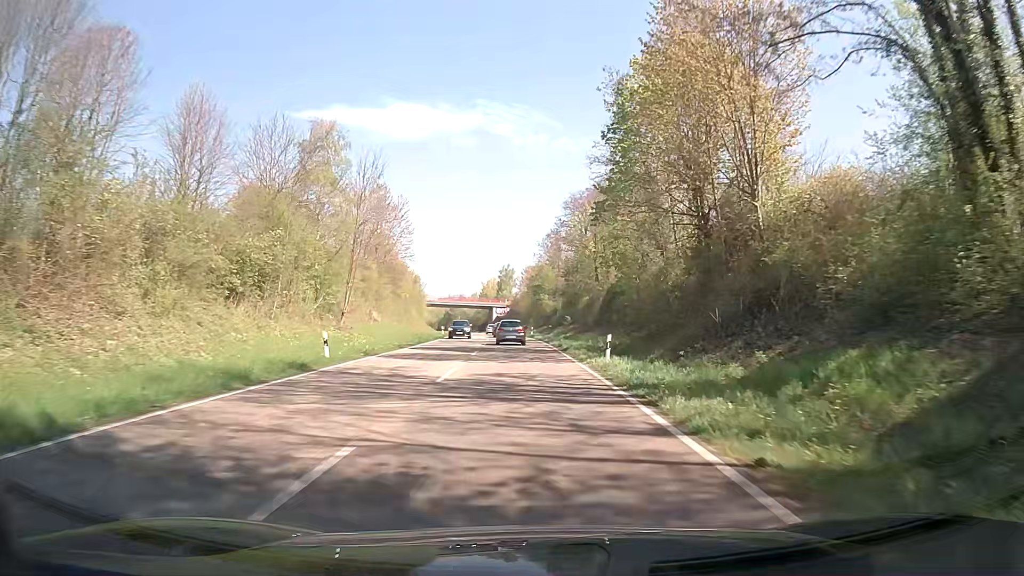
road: primary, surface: asphalt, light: Day
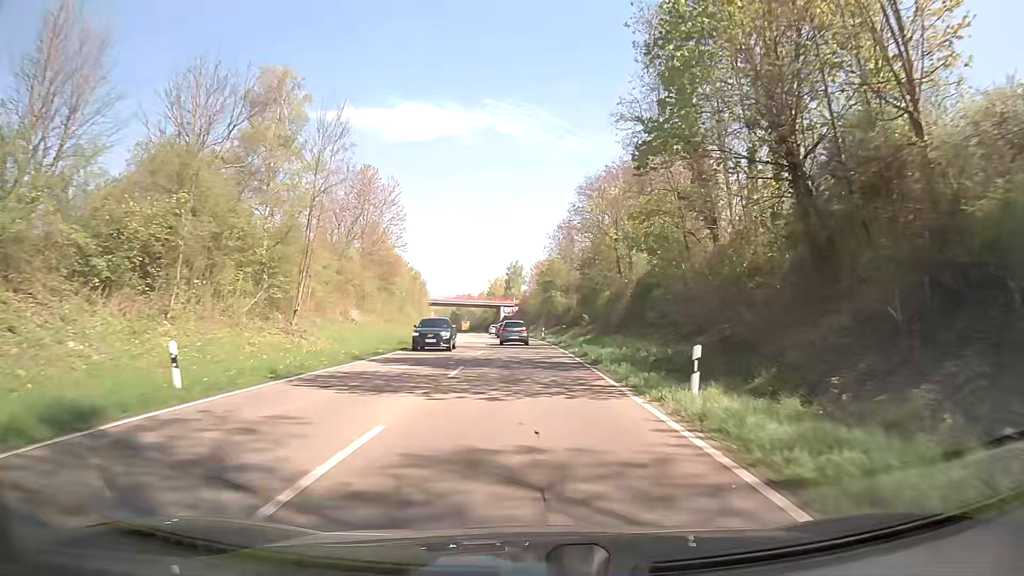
(0.0, +10.6) m; -1°
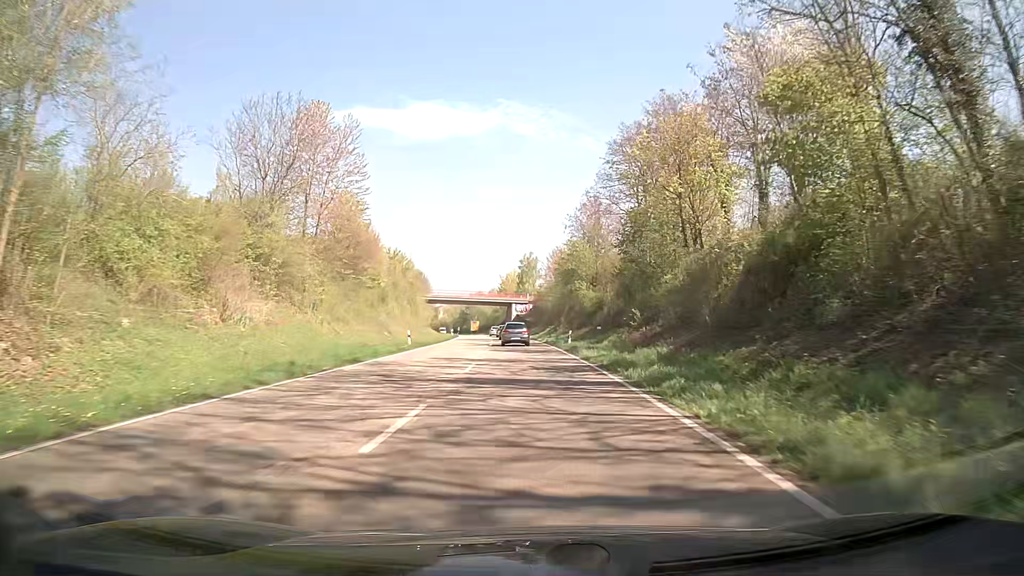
(-0.3, +21.6) m; -1°
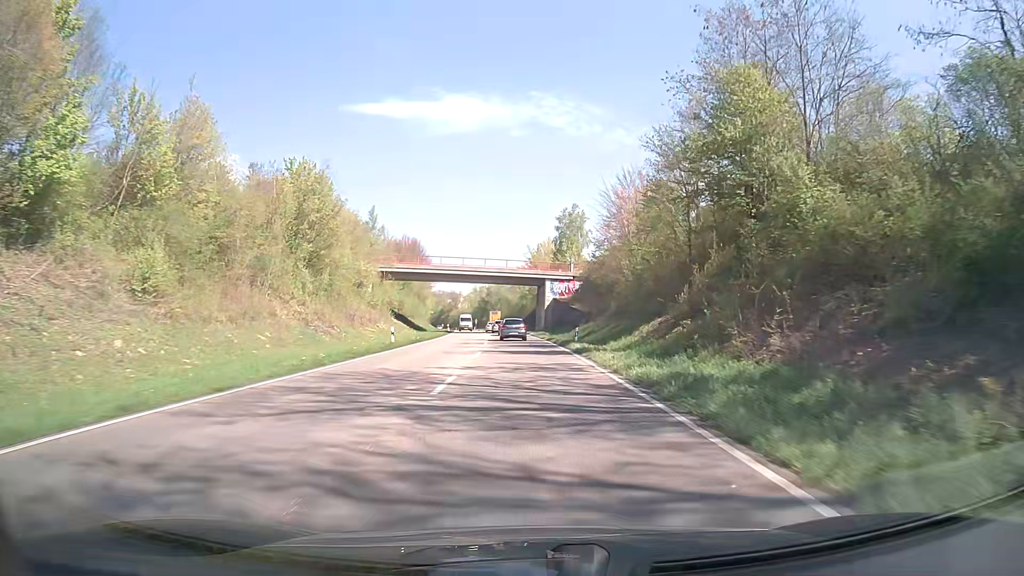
(-1.3, +55.1) m; -3°
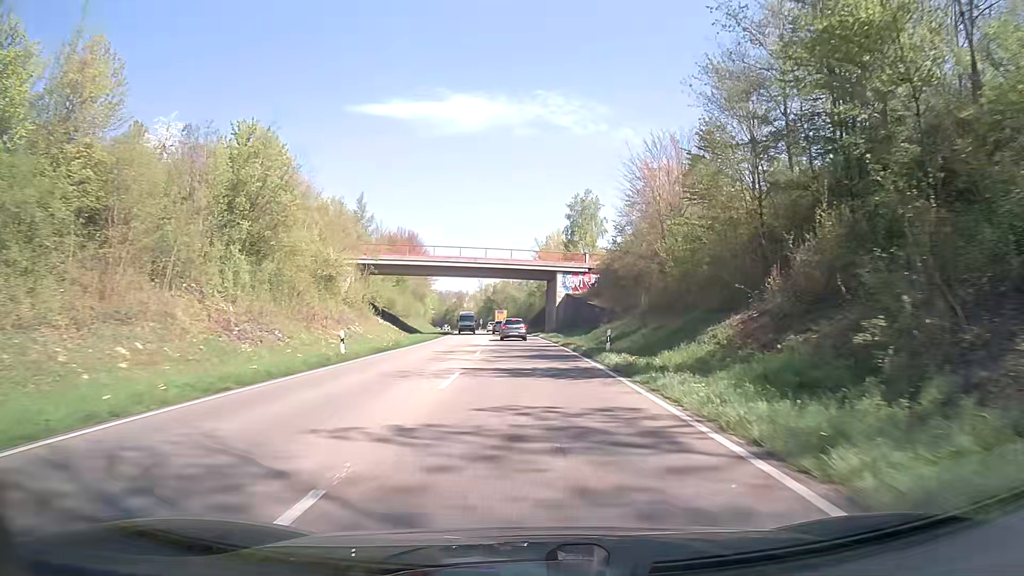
(0.0, +11.0) m; -1°
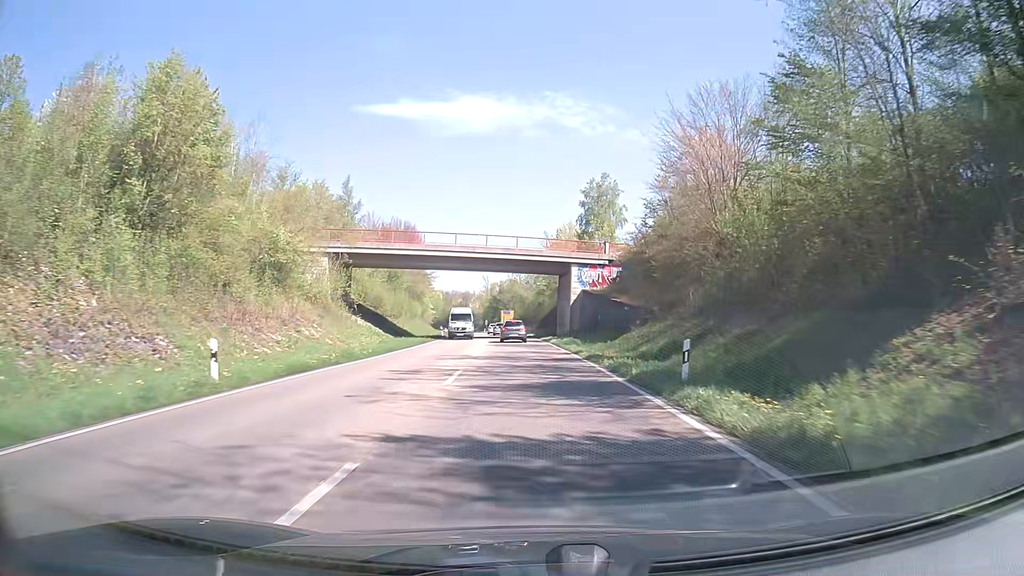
(-0.1, +11.0) m; -1°
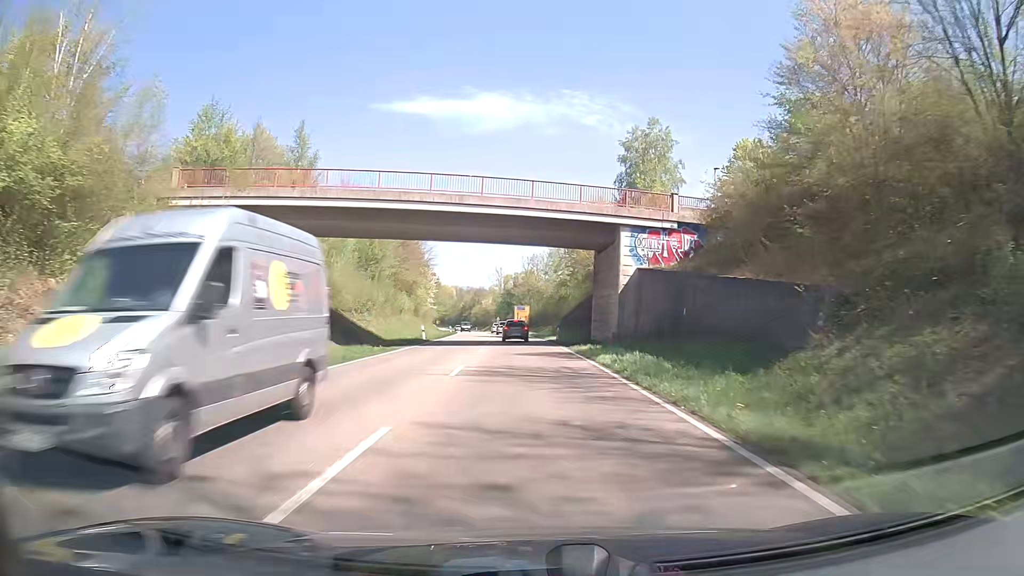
(-0.3, +21.9) m; -2°
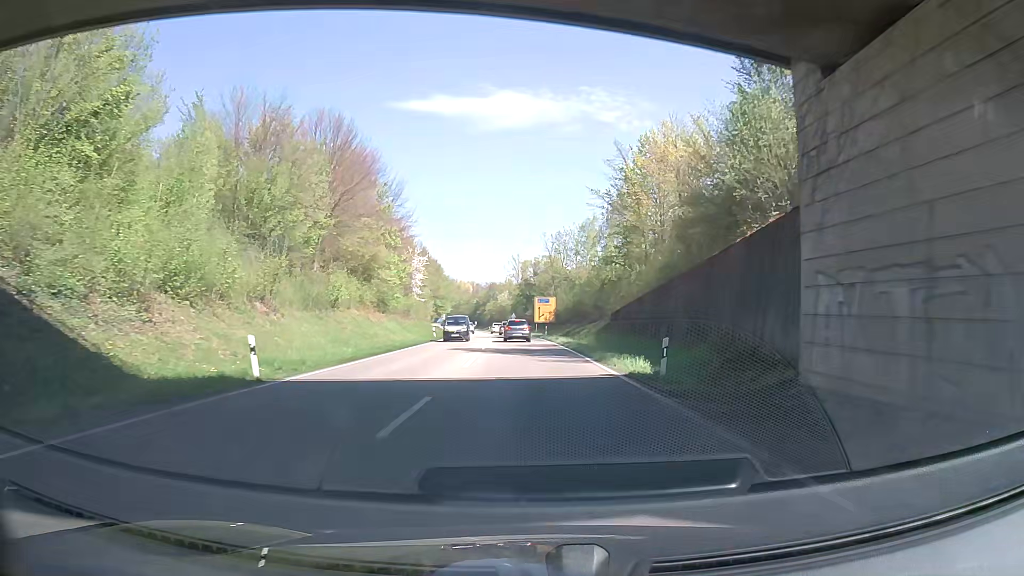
(-0.5, +32.9) m; -2°
(0, +10) (0, +20) (0, +30) (0, +40) (-1, +50) (-1, +60) (-2, +70) (-2, +80) (-3, +90) (-4, +100) m
